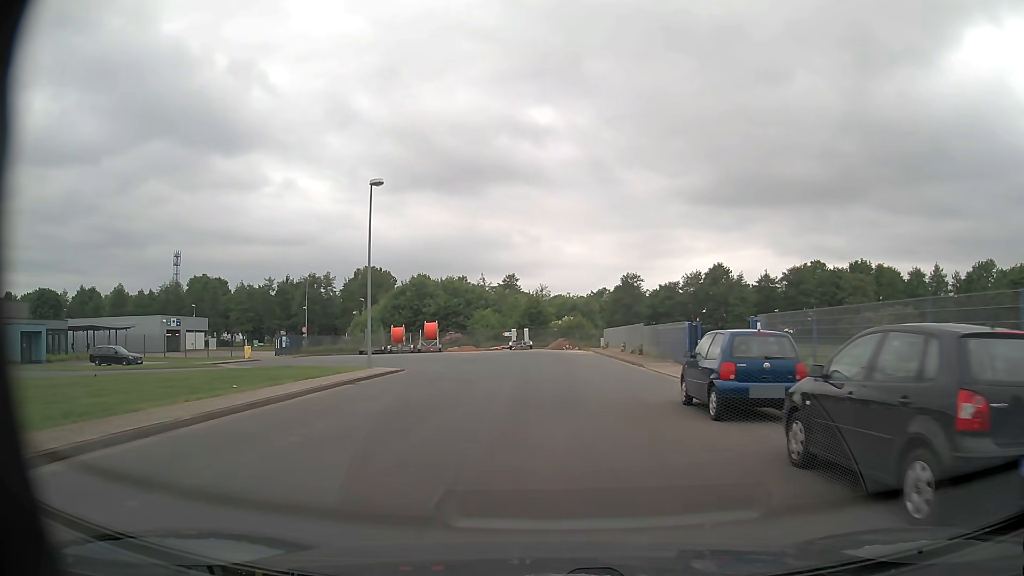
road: unclassified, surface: asphalt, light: Day
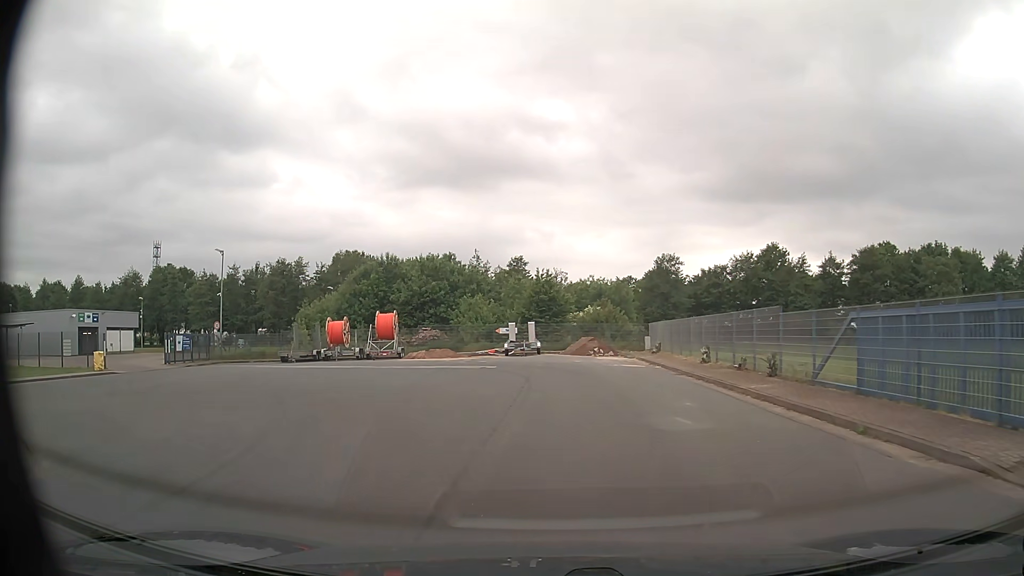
(0.0, +22.9) m; -1°
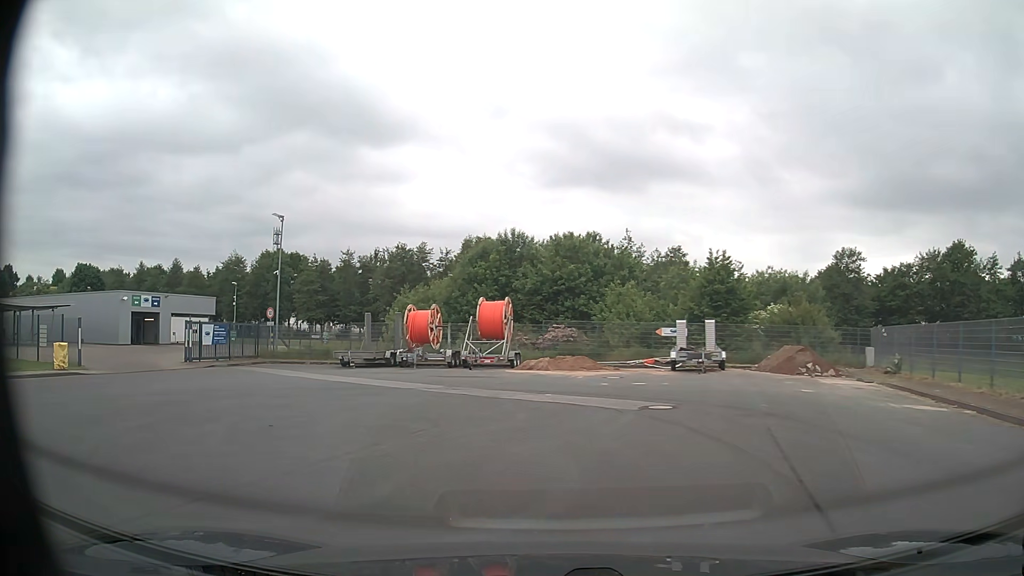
(-1.2, +13.9) m; -12°
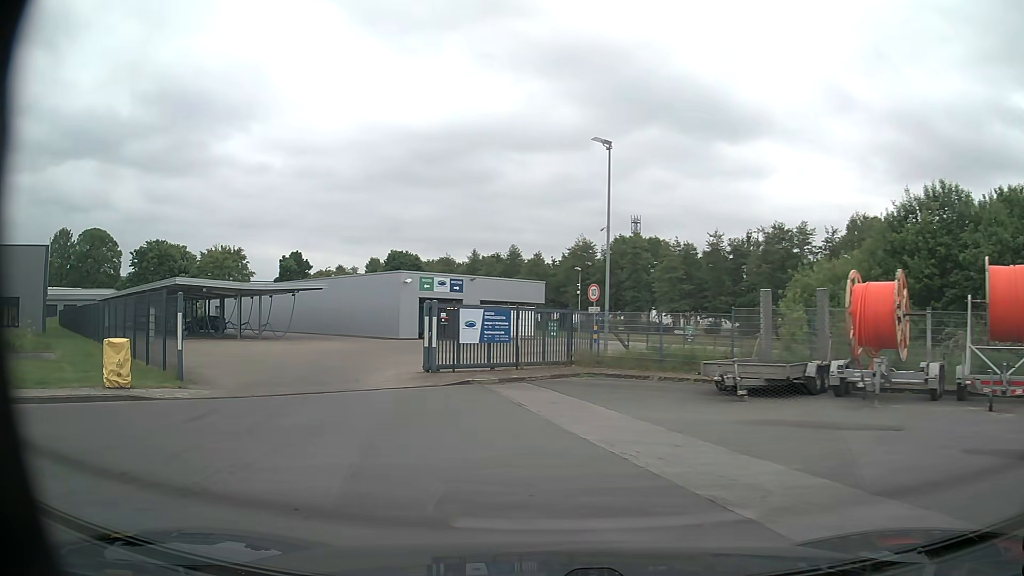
(-3.8, +14.7) m; -31°
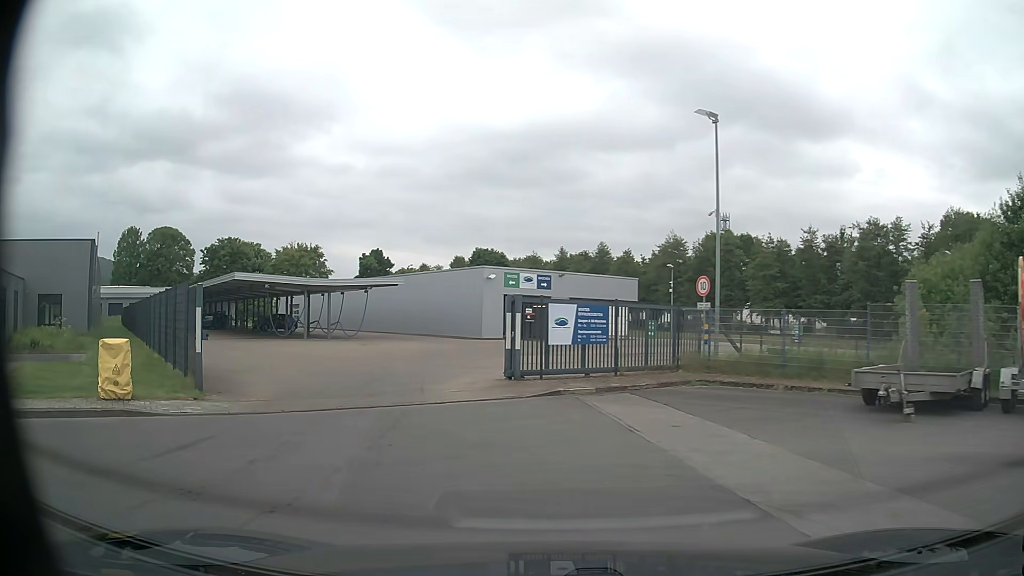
(-0.2, +3.2) m; -7°
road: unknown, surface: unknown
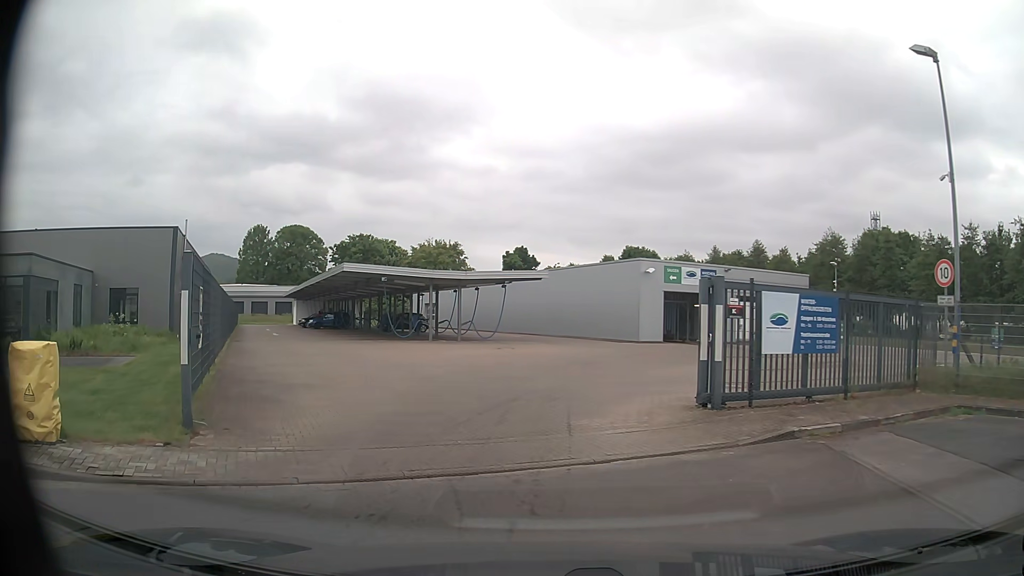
(-0.7, +5.7) m; -13°
